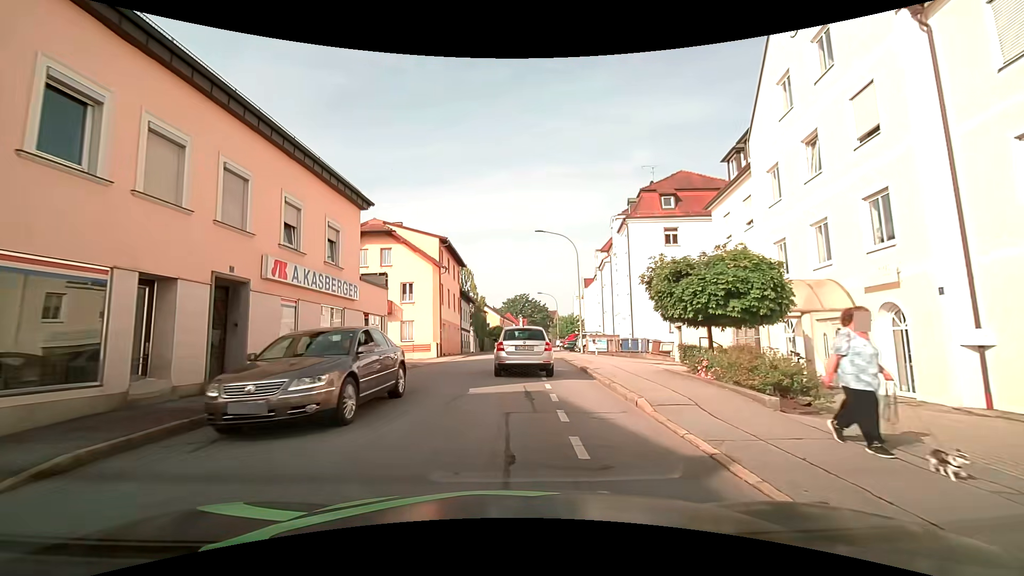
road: tertiary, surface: asphalt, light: Day
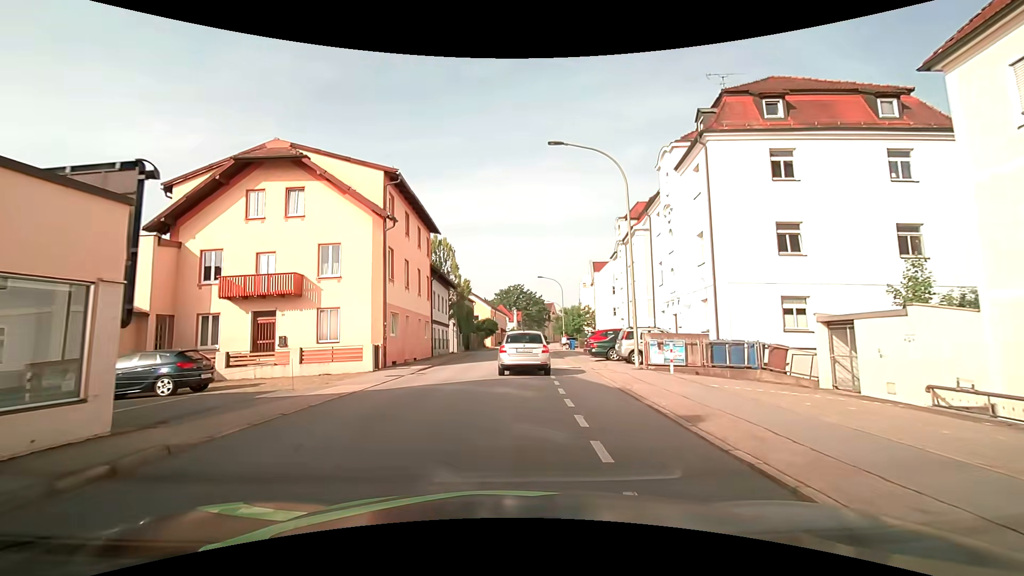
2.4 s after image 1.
(+0.1, +16.4) m; 0°
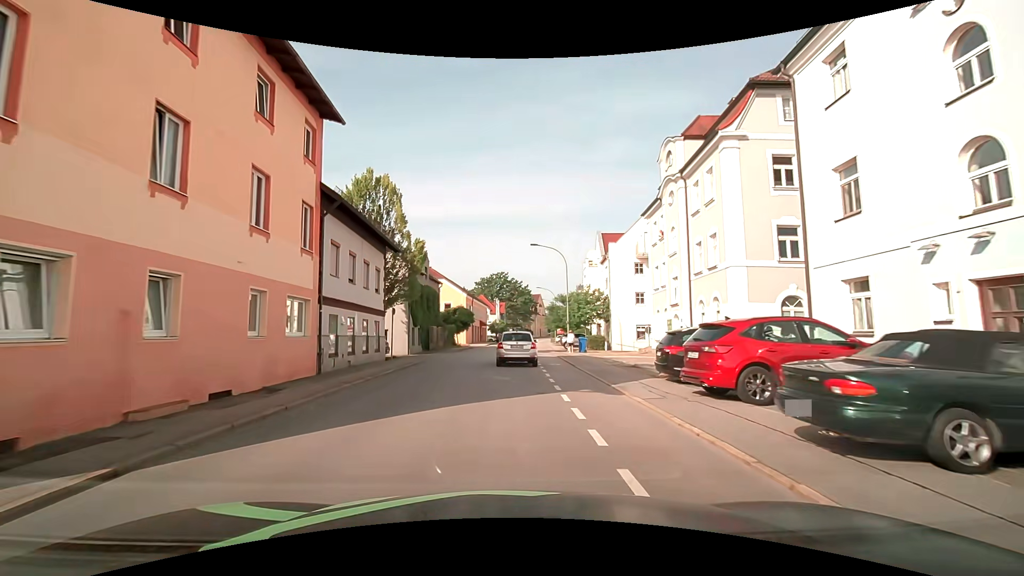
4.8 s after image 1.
(+0.3, +19.6) m; +2°
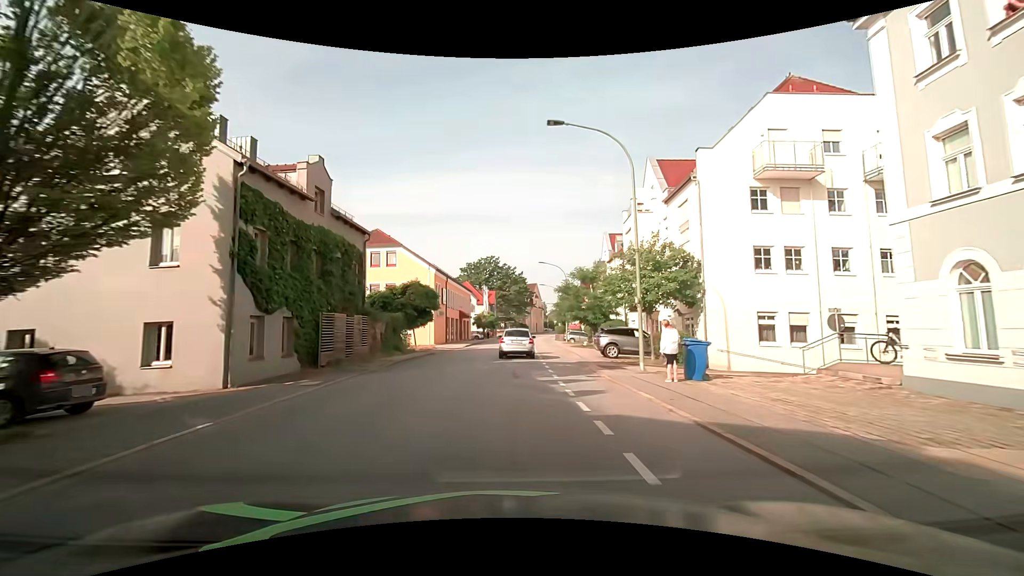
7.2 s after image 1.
(0.0, +23.9) m; 0°
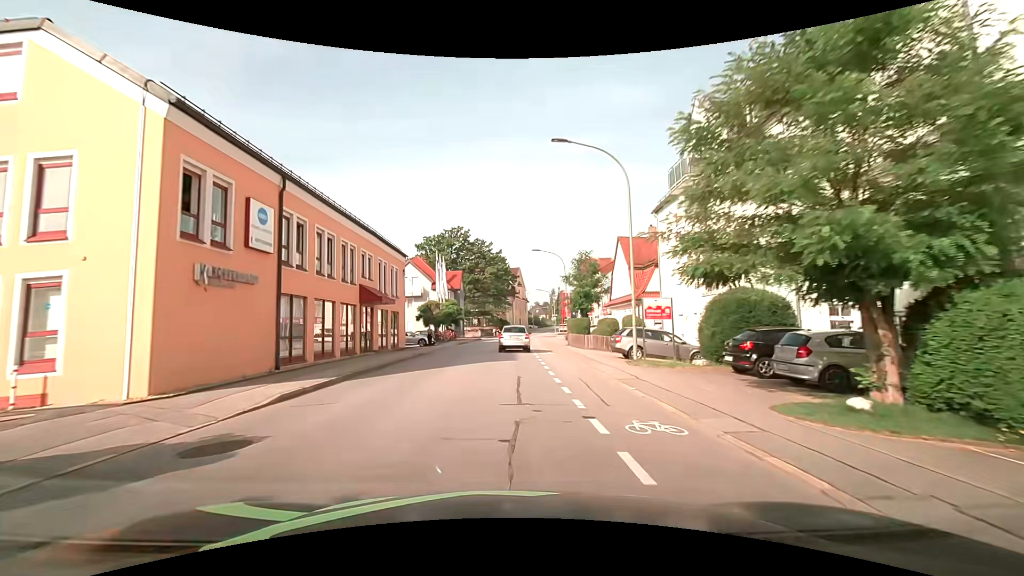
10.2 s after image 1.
(+0.7, +34.8) m; +2°
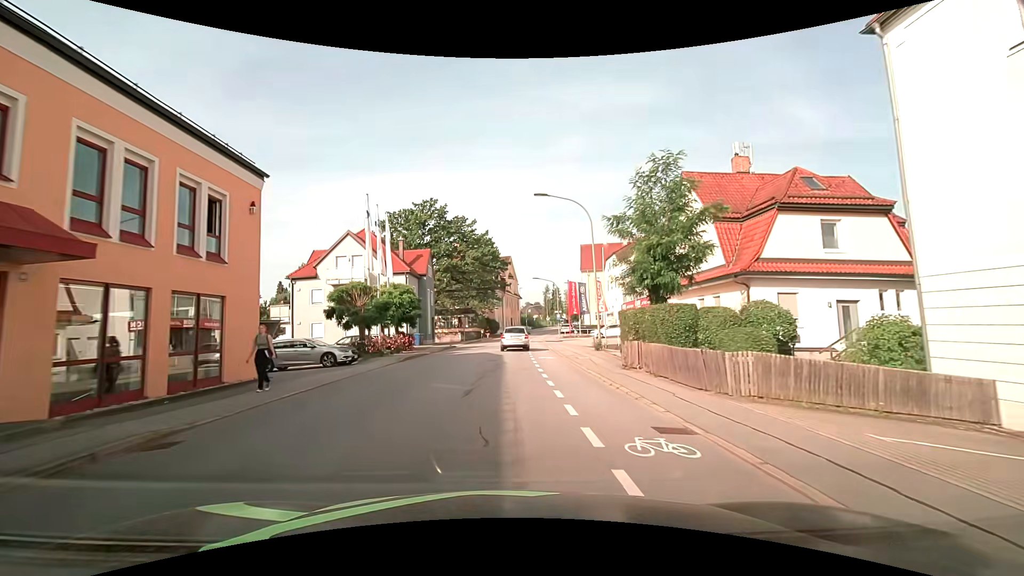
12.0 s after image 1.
(+0.4, +20.7) m; +2°
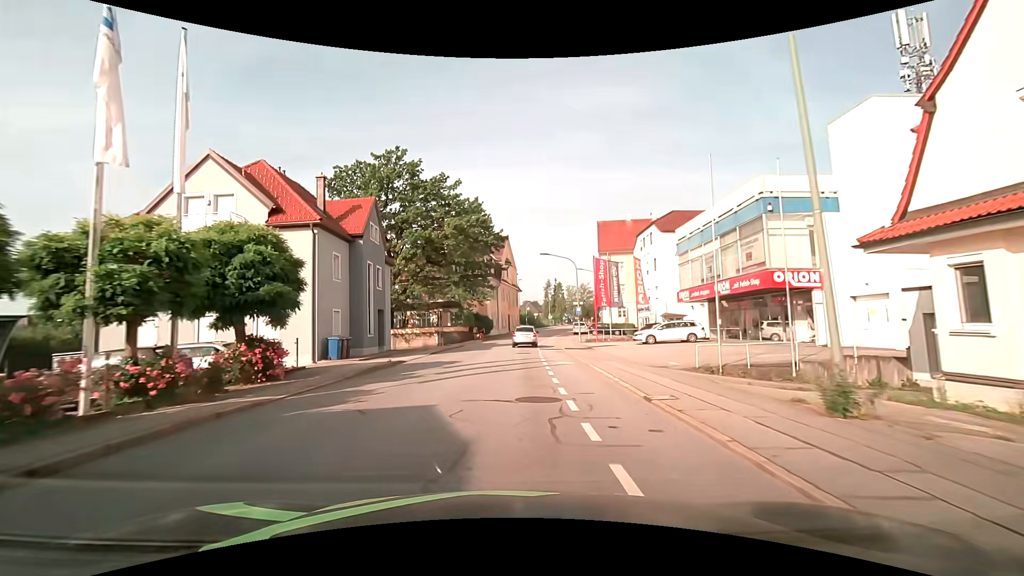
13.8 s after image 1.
(-0.1, +20.0) m; 0°
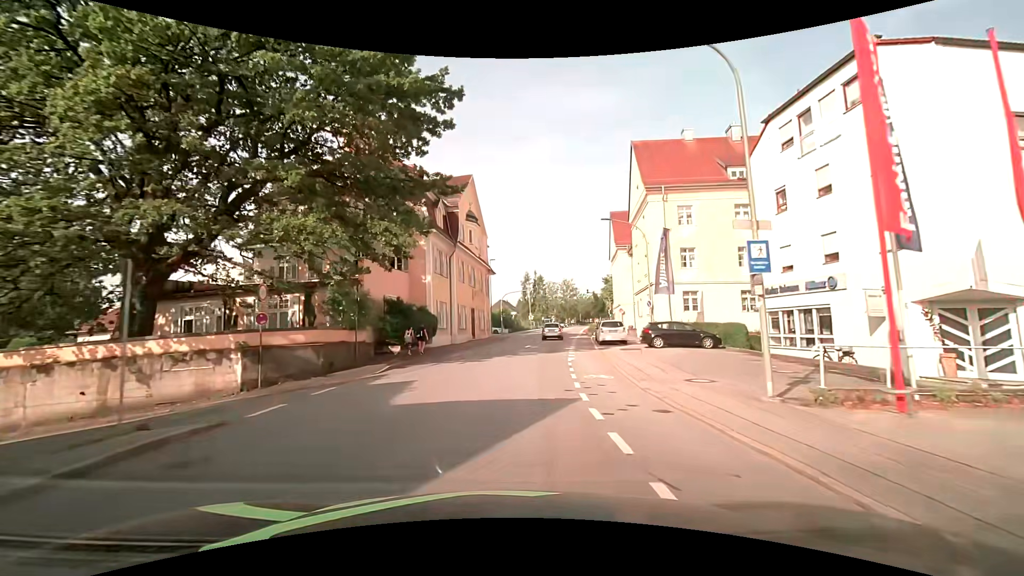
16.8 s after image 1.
(+0.6, +33.0) m; +3°
(0, +10) (+1, +20) (+2, +30) (+3, +40) (+5, +50) (+6, +60) (+8, +69) (+9, +79) (+11, +89) (+13, +99) m
